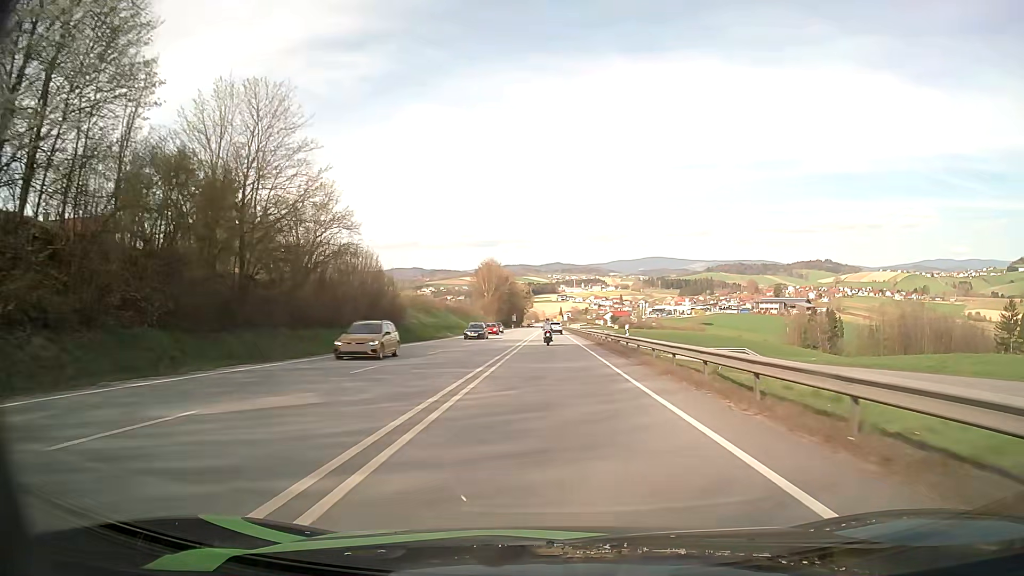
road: primary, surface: asphalt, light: Day
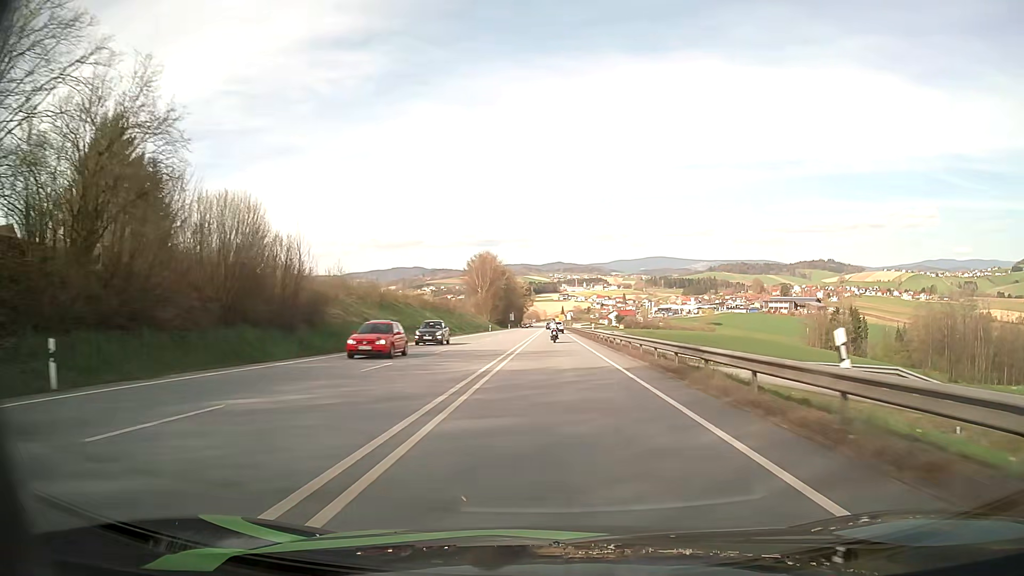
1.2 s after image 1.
(0.0, +23.7) m; 0°
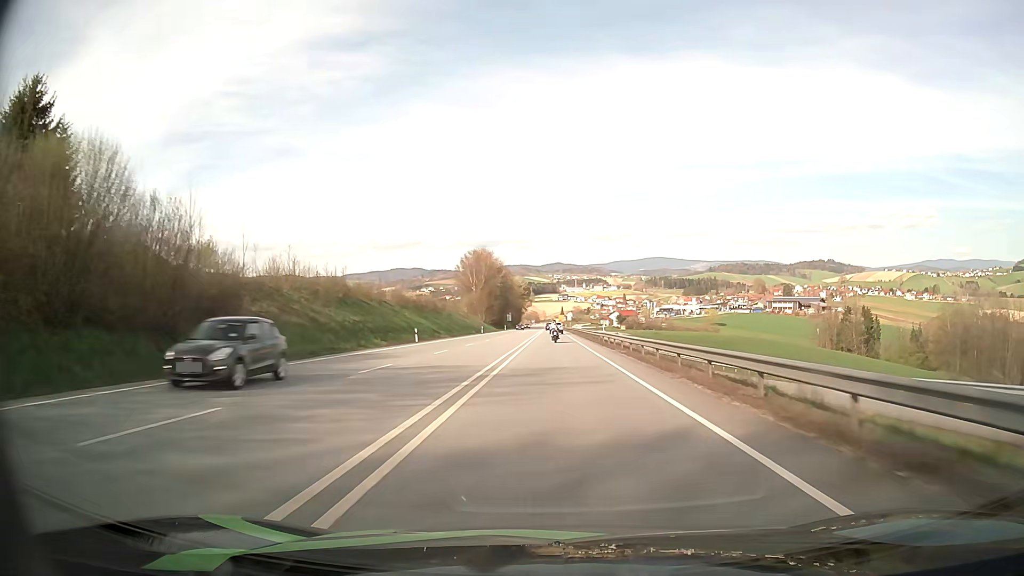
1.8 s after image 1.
(0.0, +12.4) m; 0°
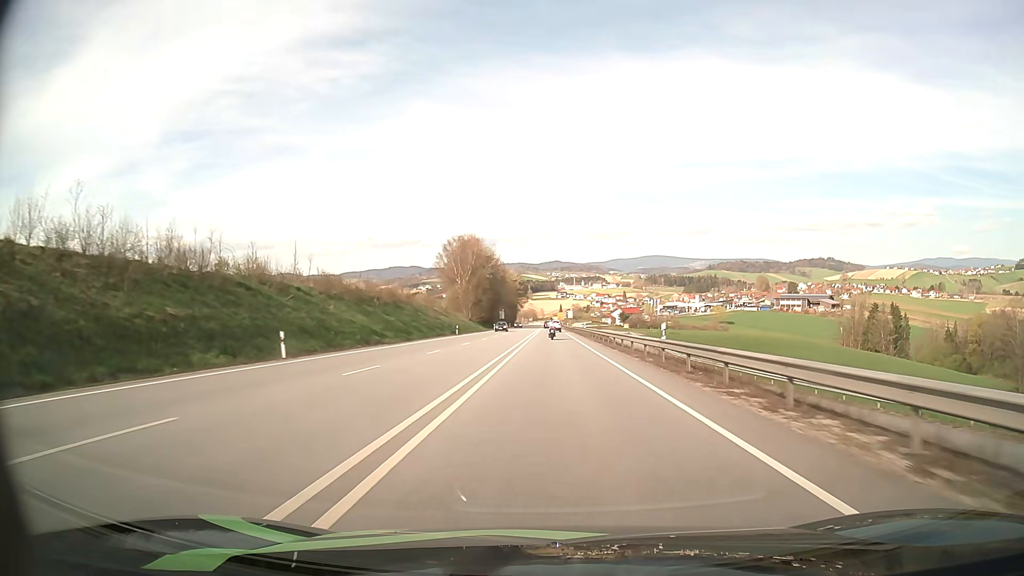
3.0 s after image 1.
(+0.1, +25.7) m; 0°
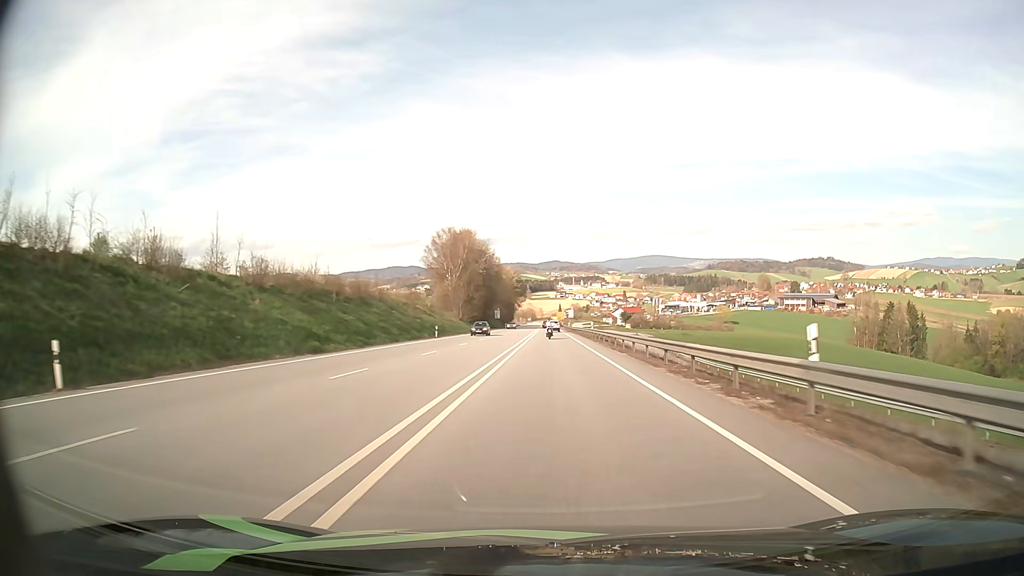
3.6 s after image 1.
(0.0, +13.1) m; 0°
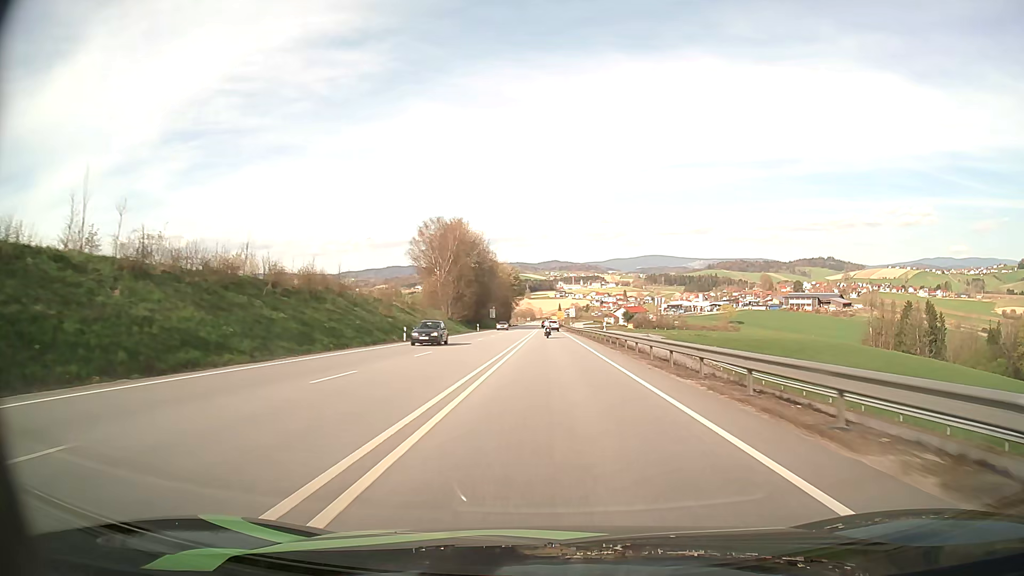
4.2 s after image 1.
(0.0, +13.3) m; 0°
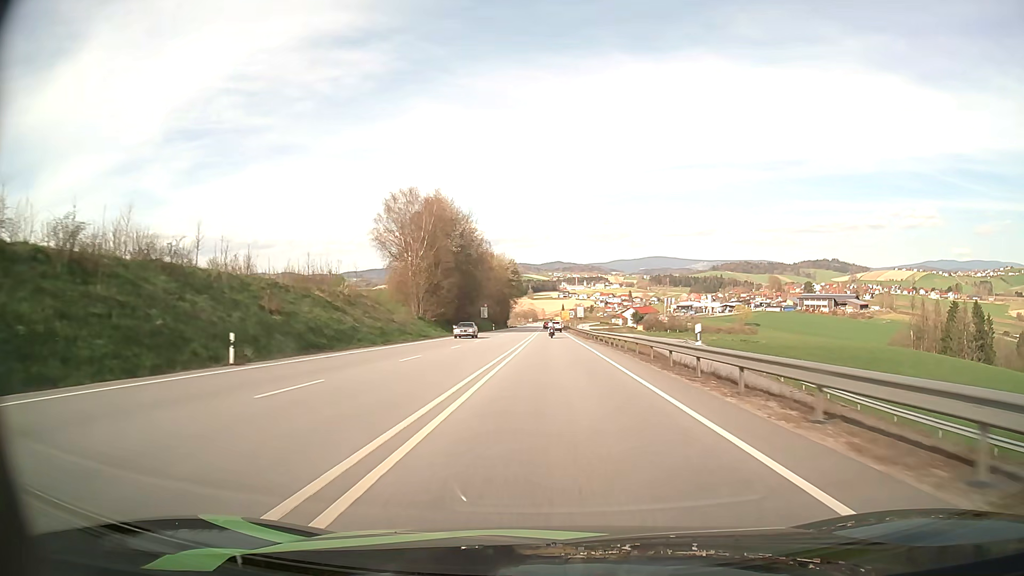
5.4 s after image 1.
(0.0, +27.4) m; 0°
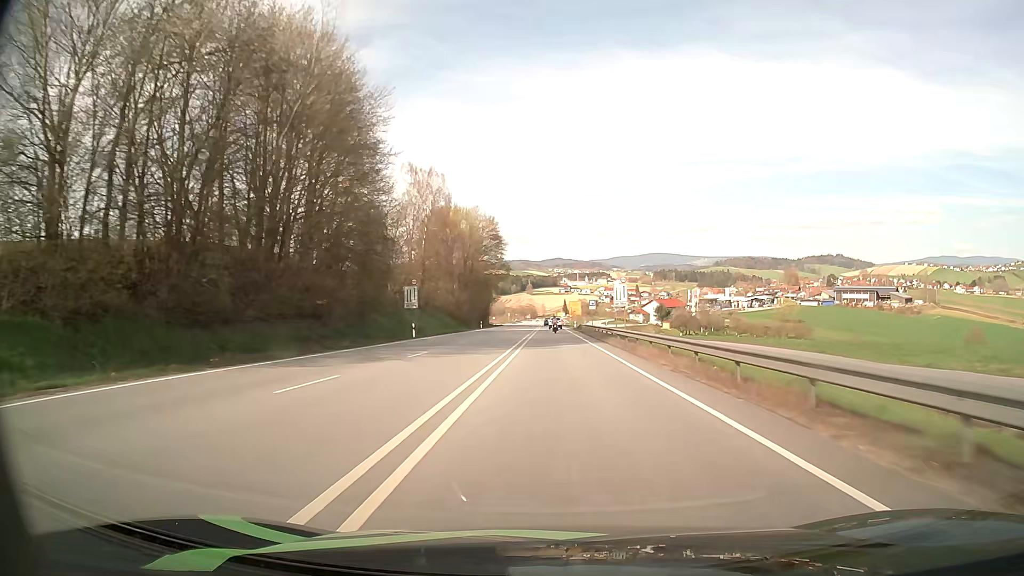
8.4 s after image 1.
(-0.2, +72.0) m; 0°
(0, +10) (0, +20) (0, +30) (0, +40) (0, +50) (0, +60) (0, +70) (0, +80) (0, +90) (0, +100) m
